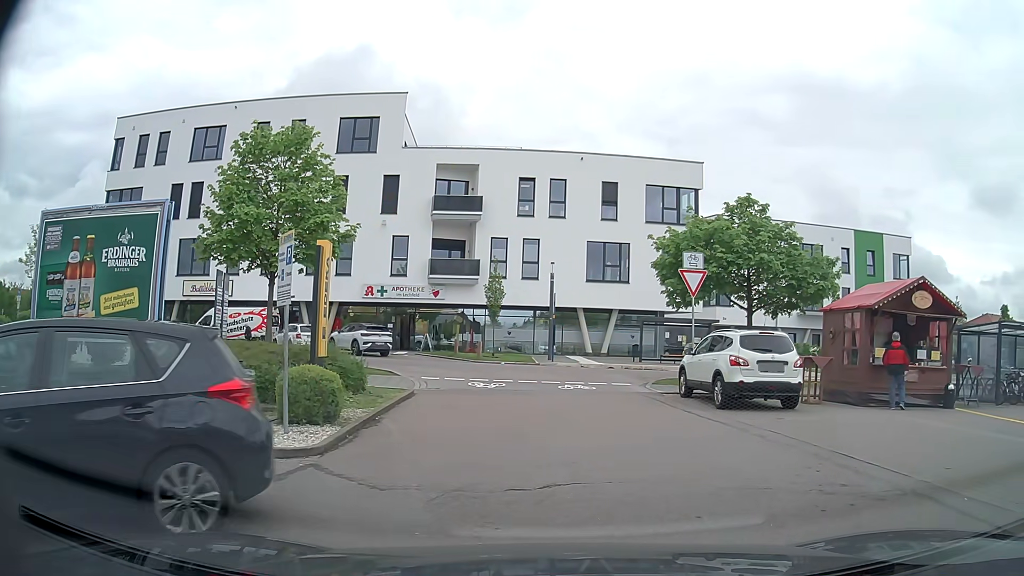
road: service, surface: asphalt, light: Day
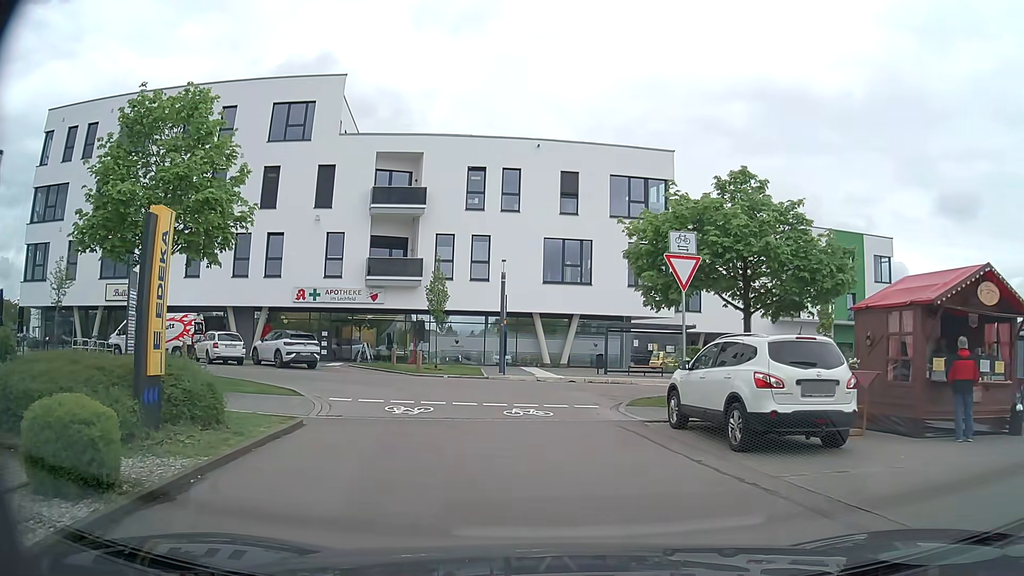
(+0.4, +4.9) m; +4°
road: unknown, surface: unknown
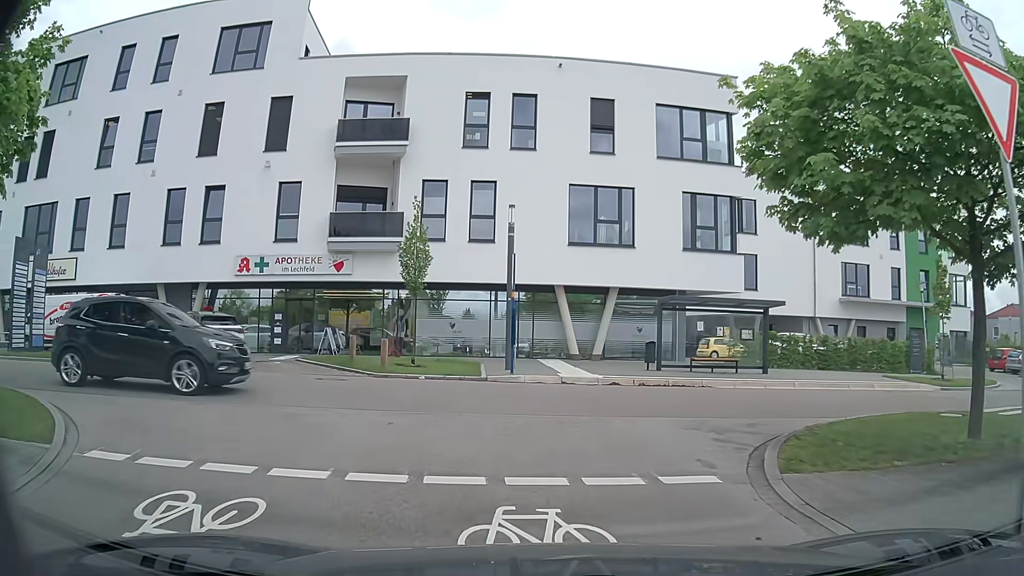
(0.0, +9.6) m; -1°
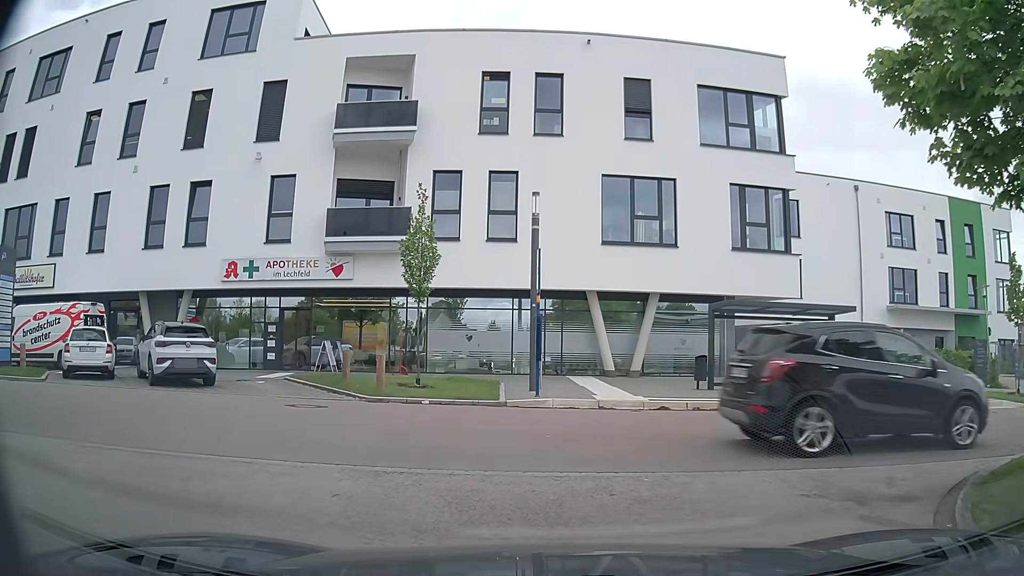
(-0.1, +3.5) m; -3°
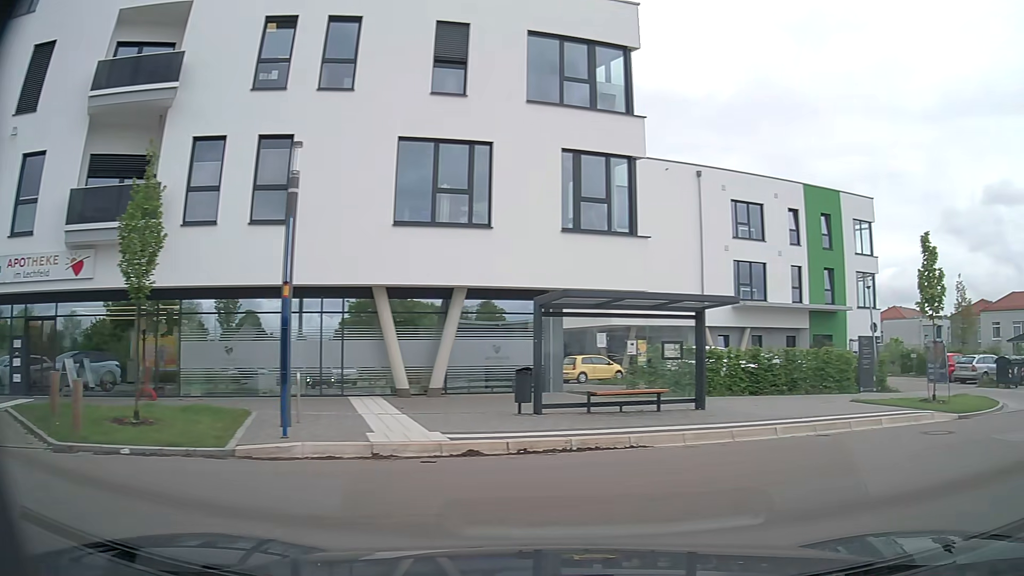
(+0.4, +5.4) m; +16°
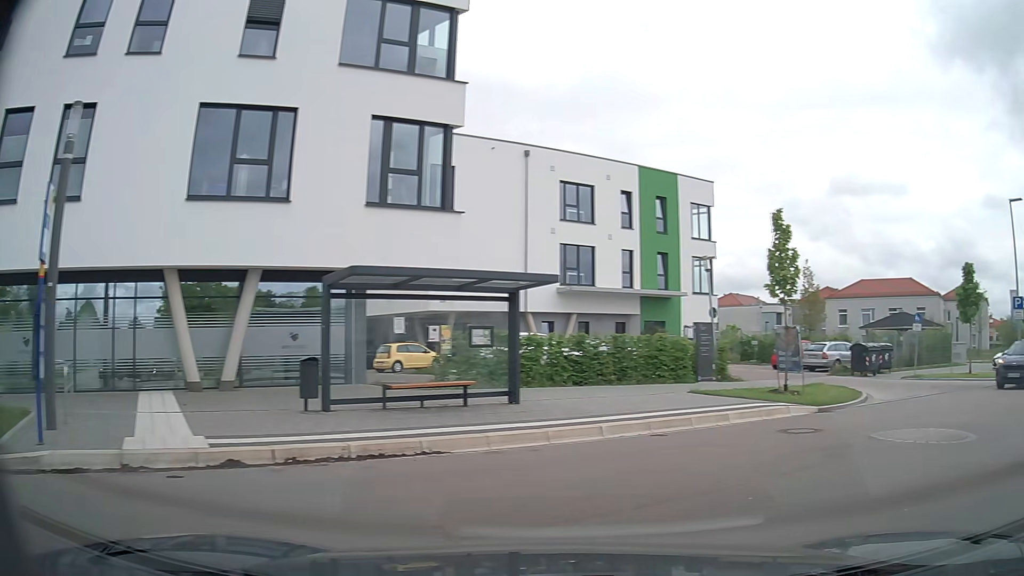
(+0.2, +1.9) m; +16°
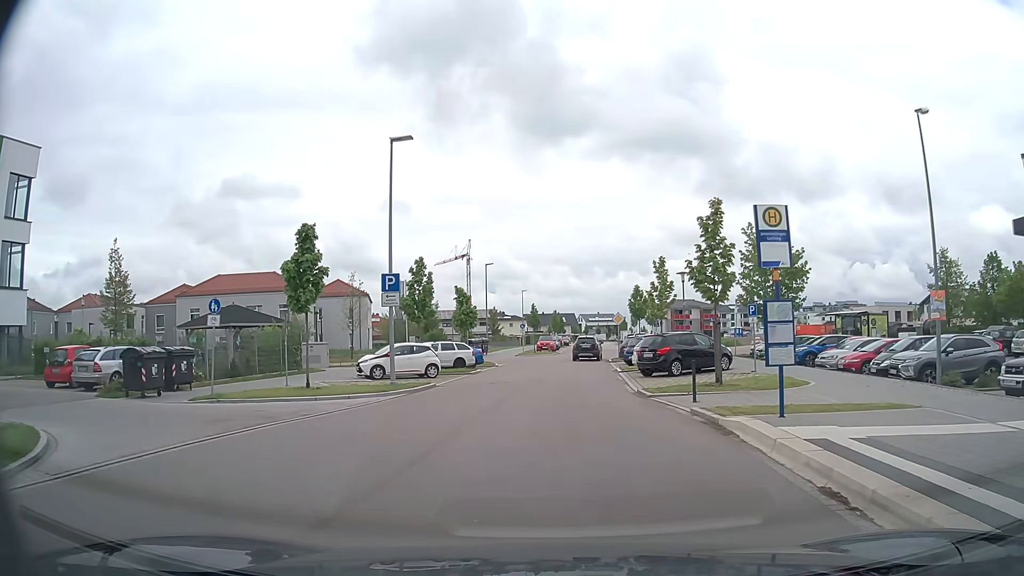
(+6.1, +8.9) m; +52°
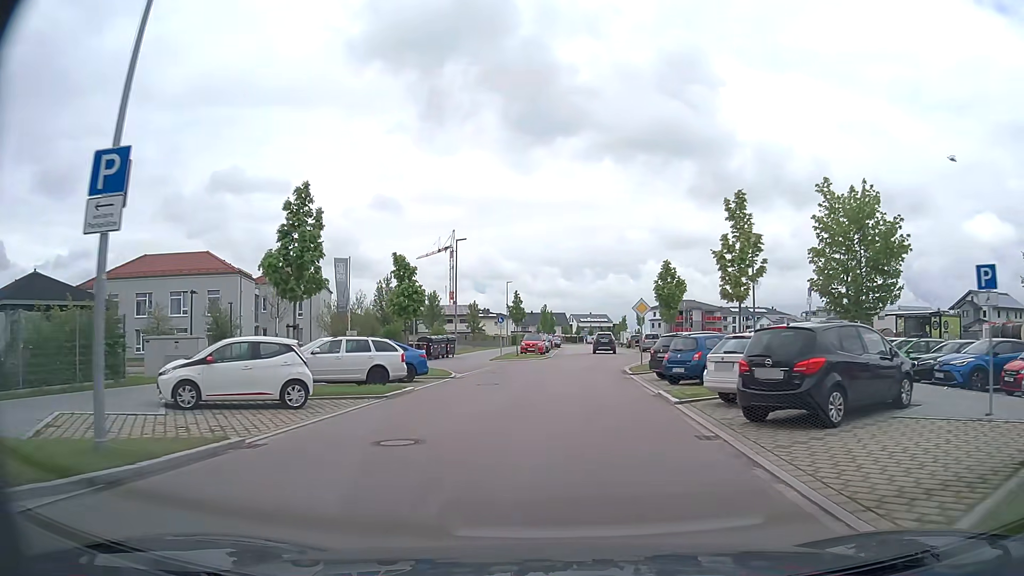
(0.0, +15.3) m; 0°
